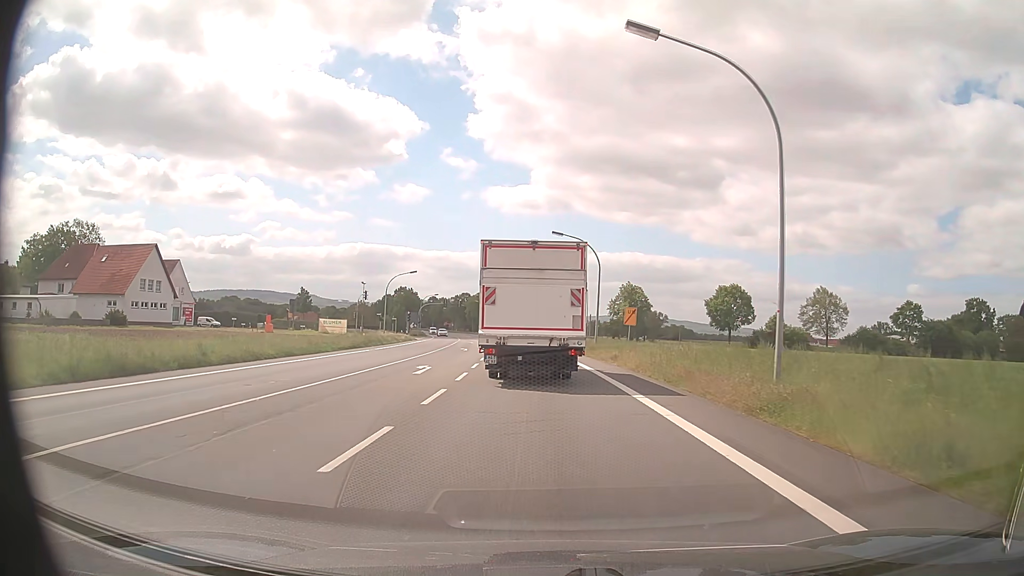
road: primary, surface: asphalt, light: Day
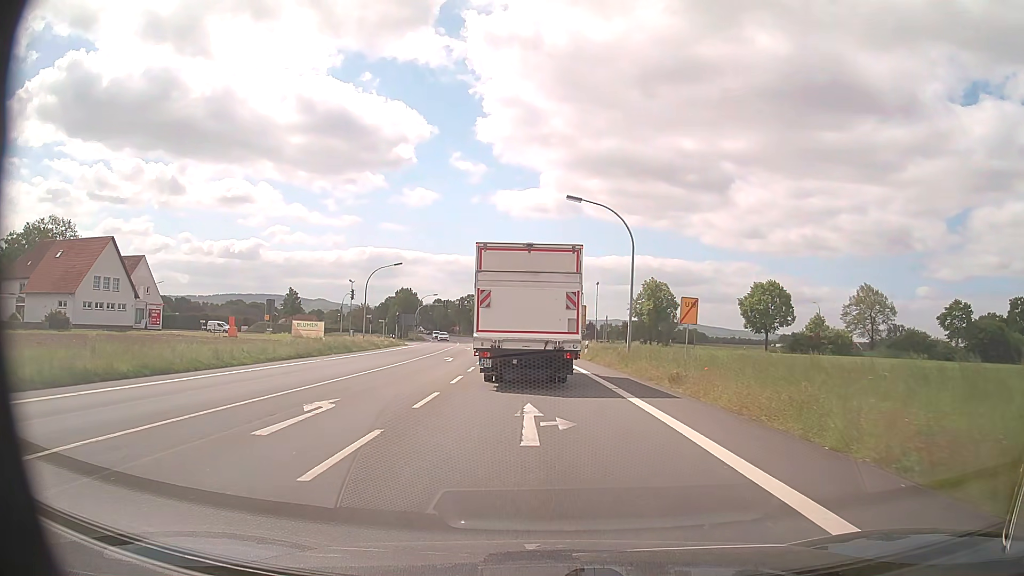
(-0.1, +12.2) m; -1°
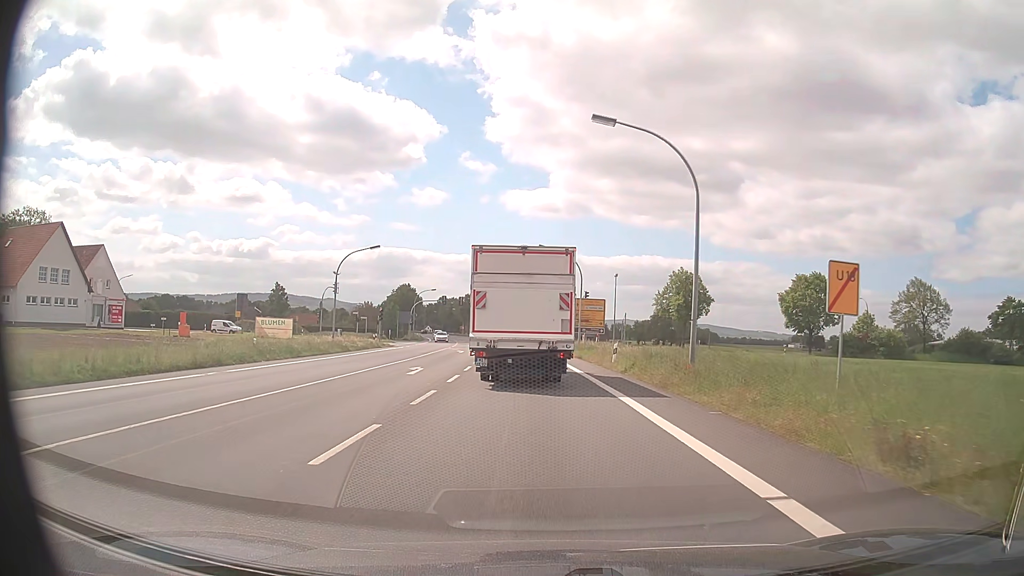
(-0.1, +11.6) m; -1°
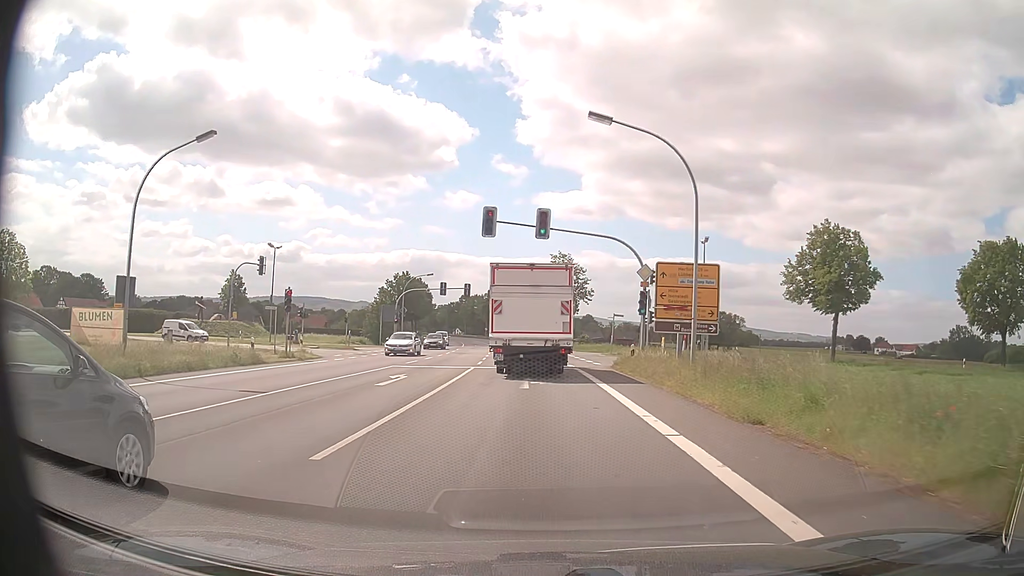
(-0.6, +30.0) m; -3°
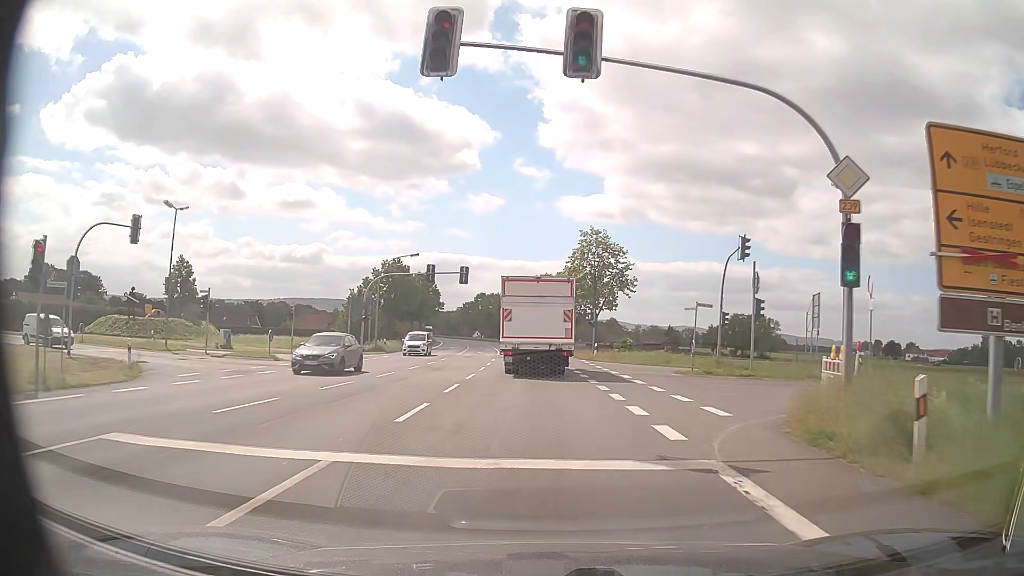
(-0.3, +20.4) m; -2°
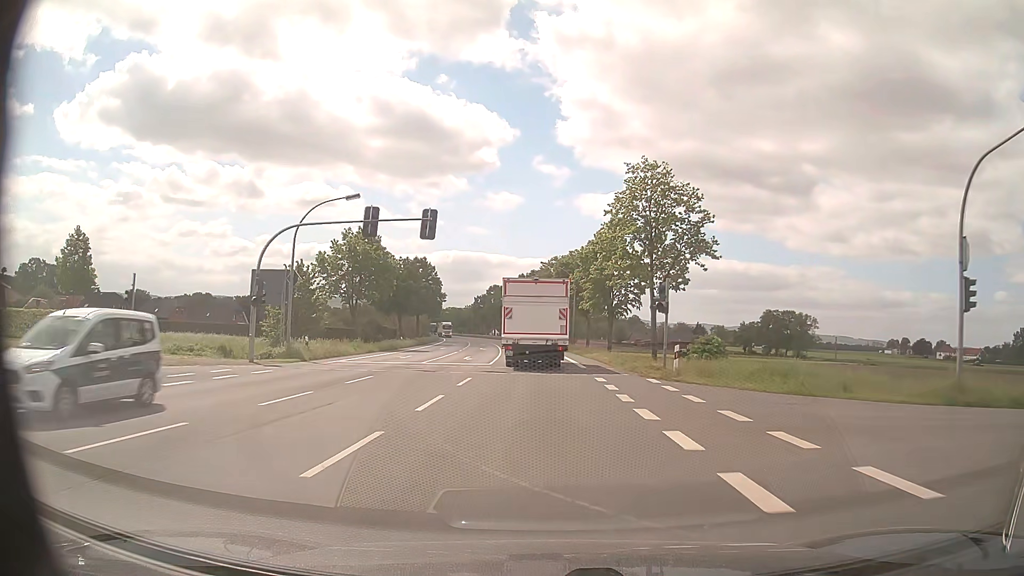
(-0.3, +22.6) m; -2°
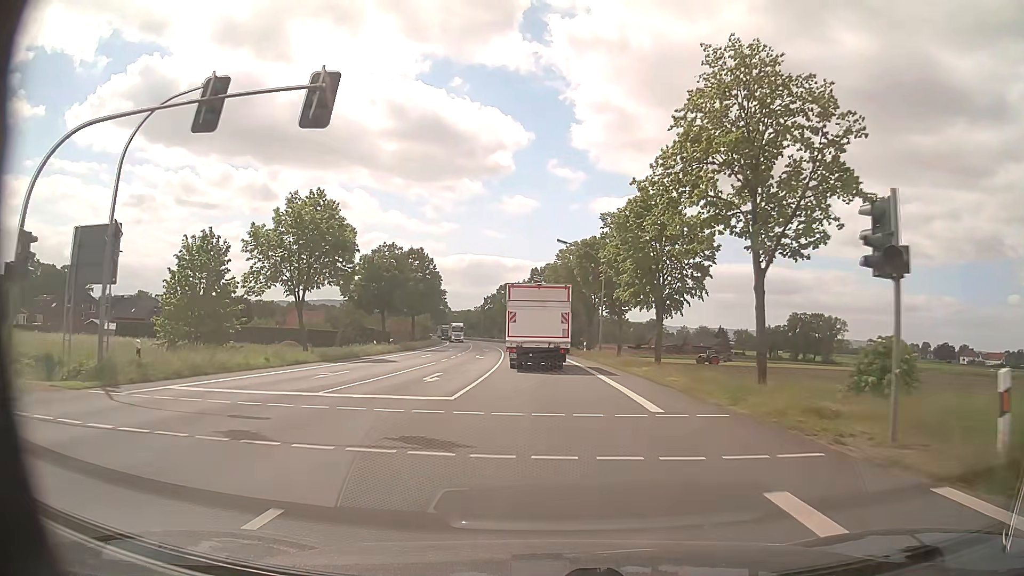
(-0.1, +16.3) m; -1°
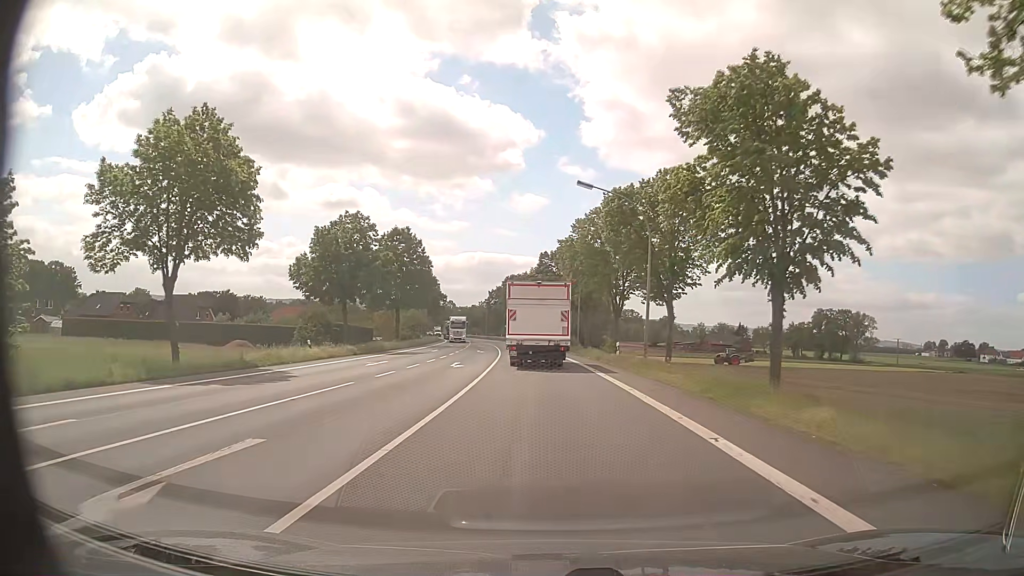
(-0.1, +16.9) m; -1°
